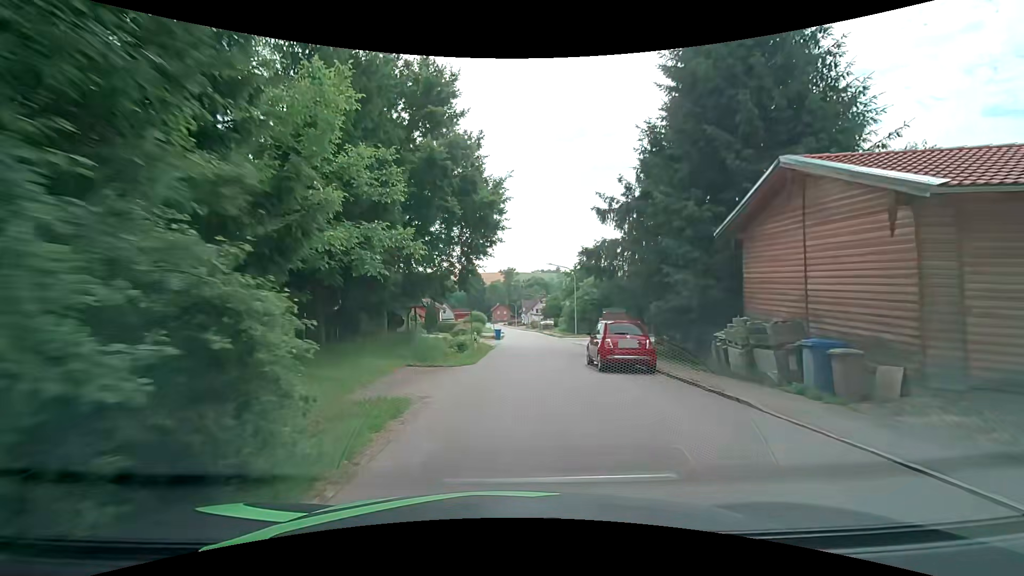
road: tertiary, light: Day
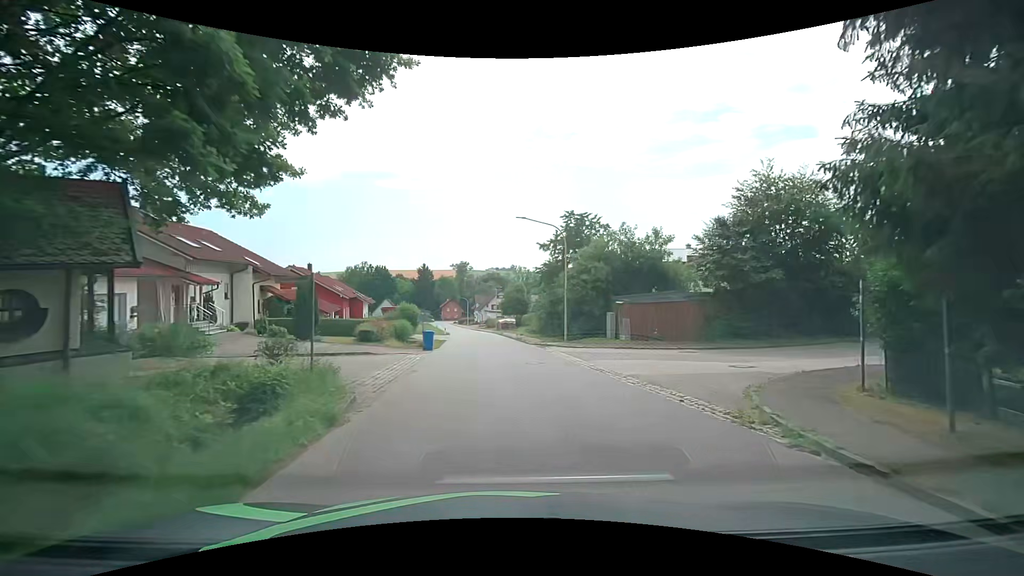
(+0.7, +21.4) m; +5°
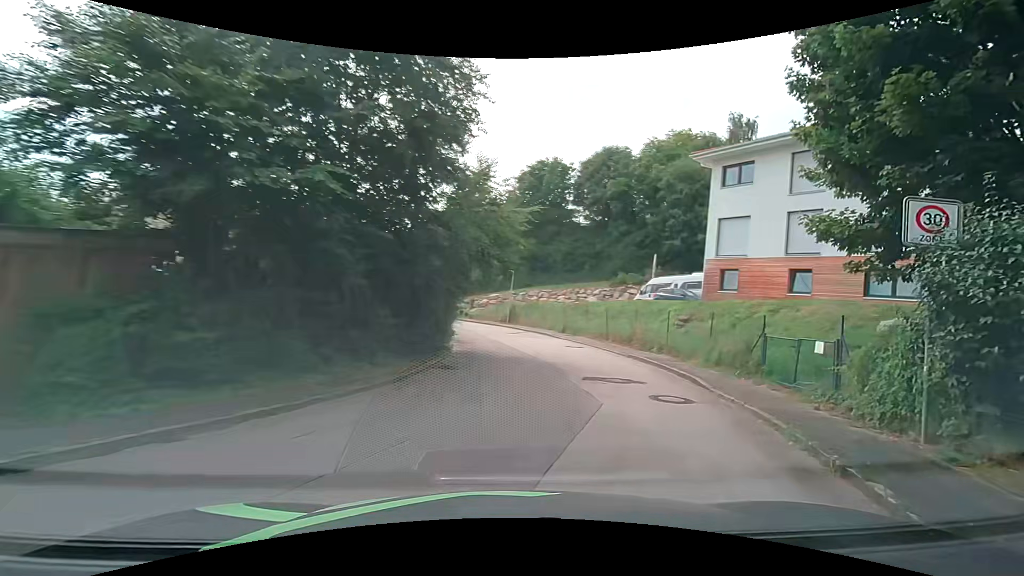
(+6.6, +16.8) m; +53°
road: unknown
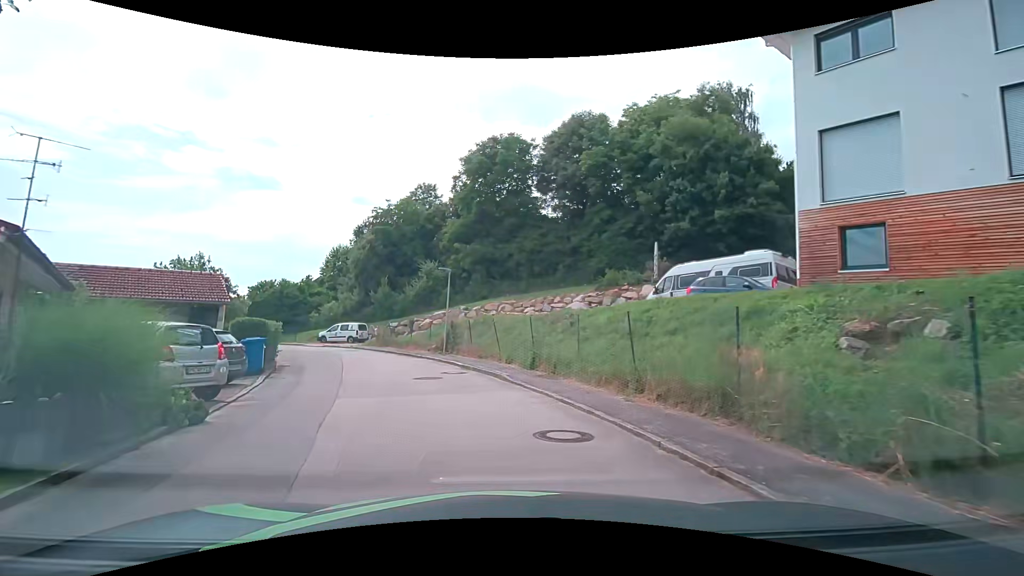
(+2.2, +14.2) m; +5°
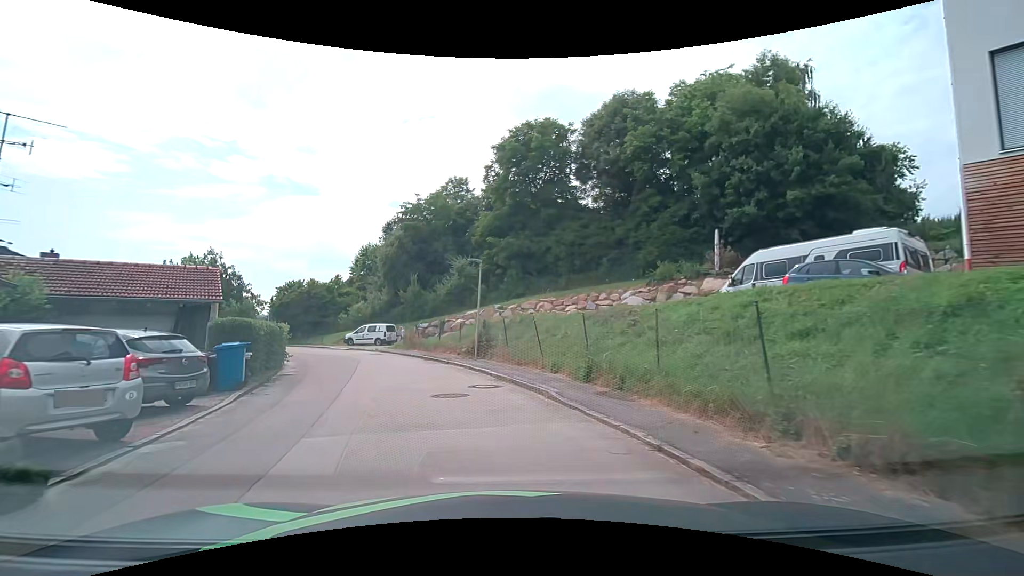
(-0.1, +3.7) m; -2°
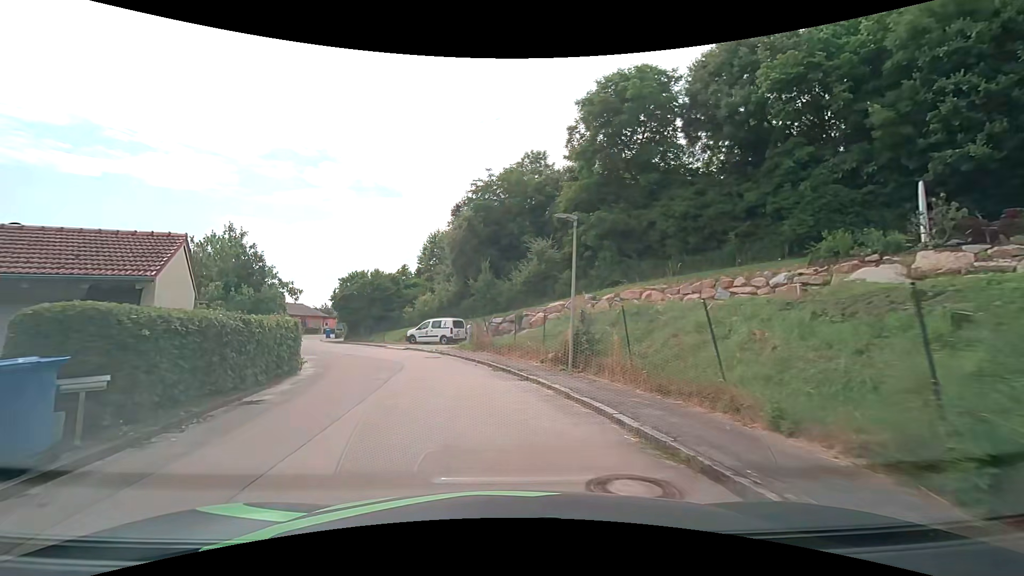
(-0.8, +7.7) m; -9°
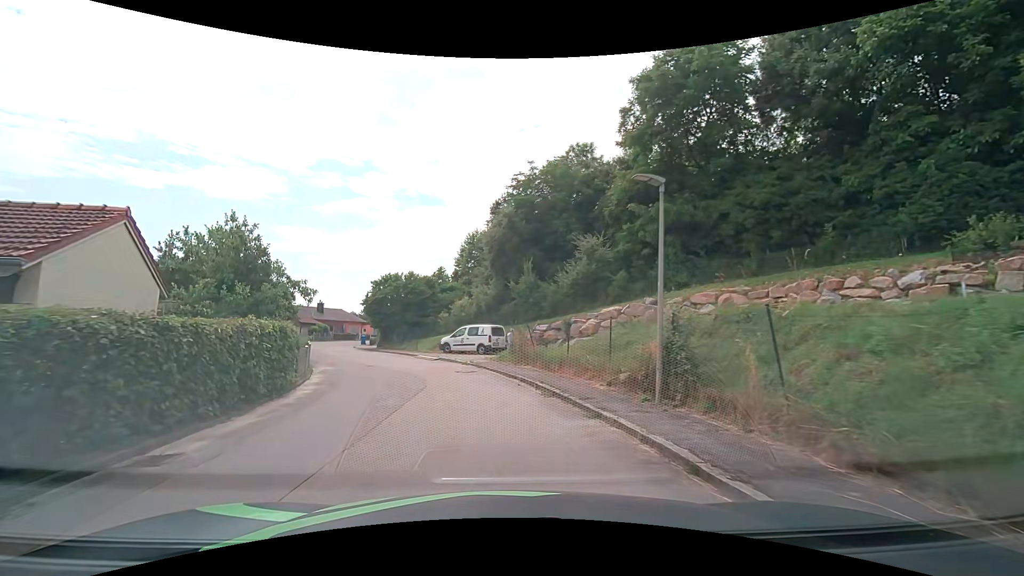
(-0.3, +4.0) m; -6°
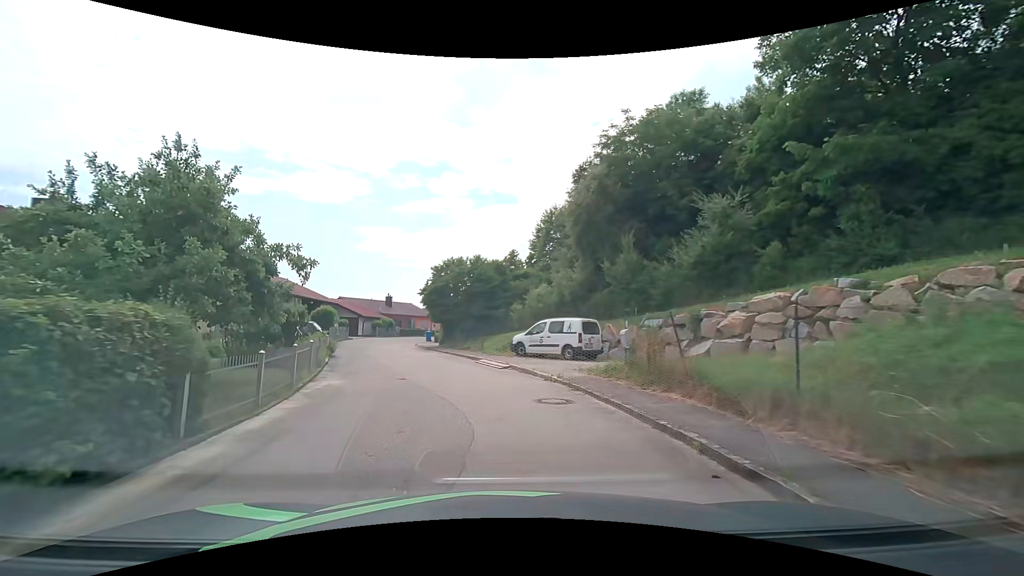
(-0.6, +8.3) m; -8°
(-1, +10) (-3, +20) (-6, +29) (-9, +39) (-11, +49) (-11, +59) (-10, +69) (-7, +78) (-2, +87) (+3, +95) m
